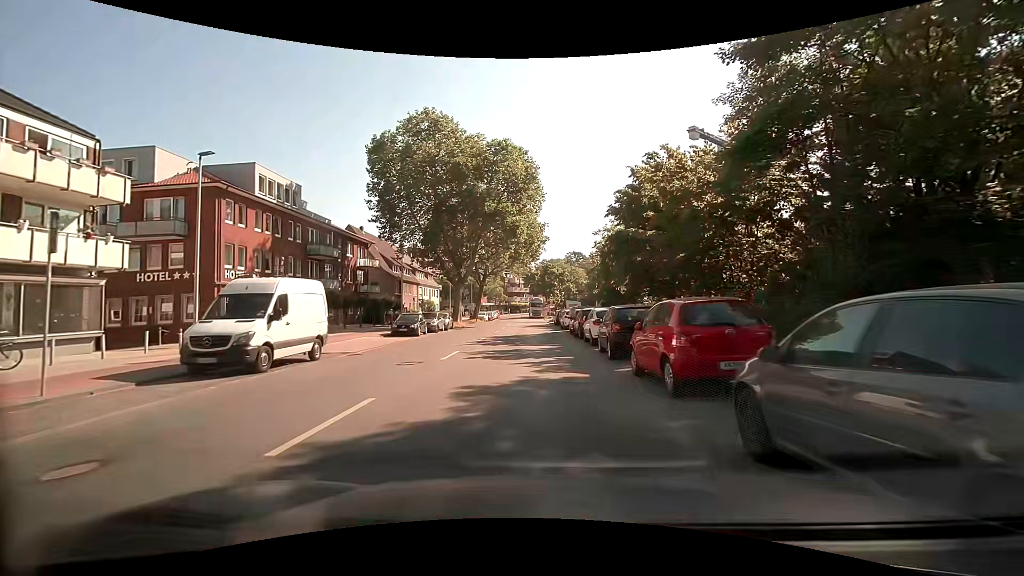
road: tertiary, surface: asphalt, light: Day
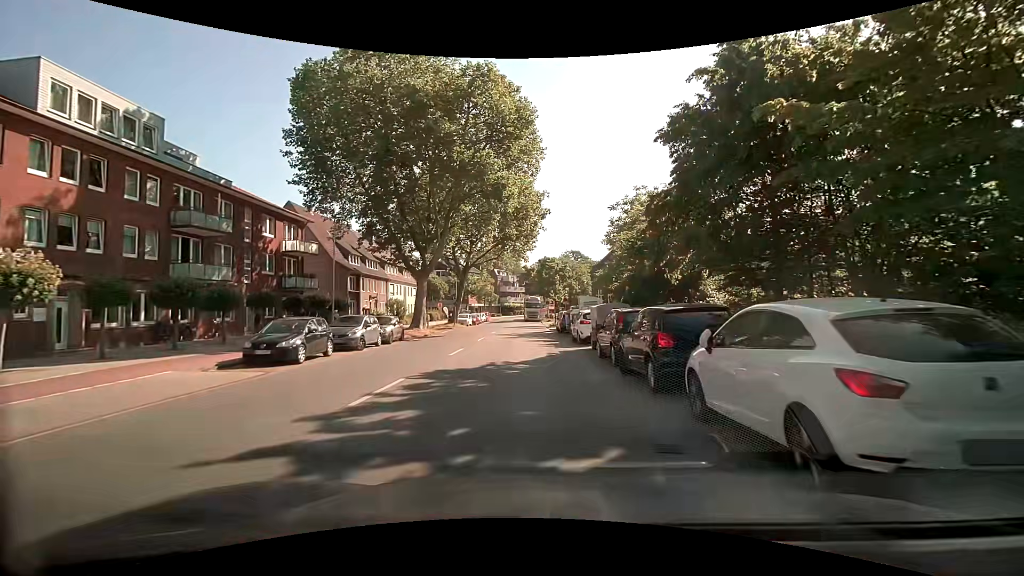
(+0.5, +15.4) m; +1°
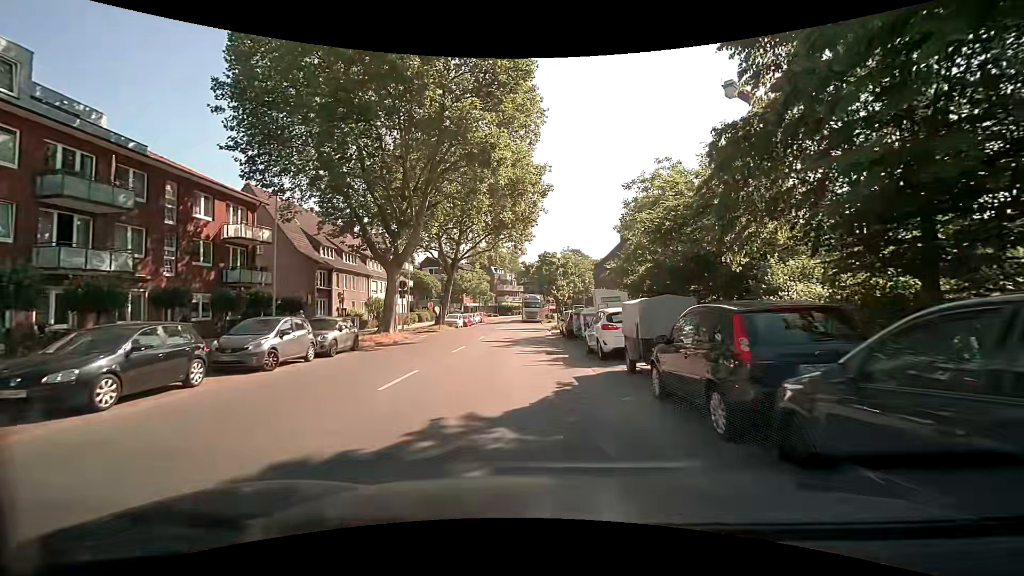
(+0.1, +7.3) m; +1°
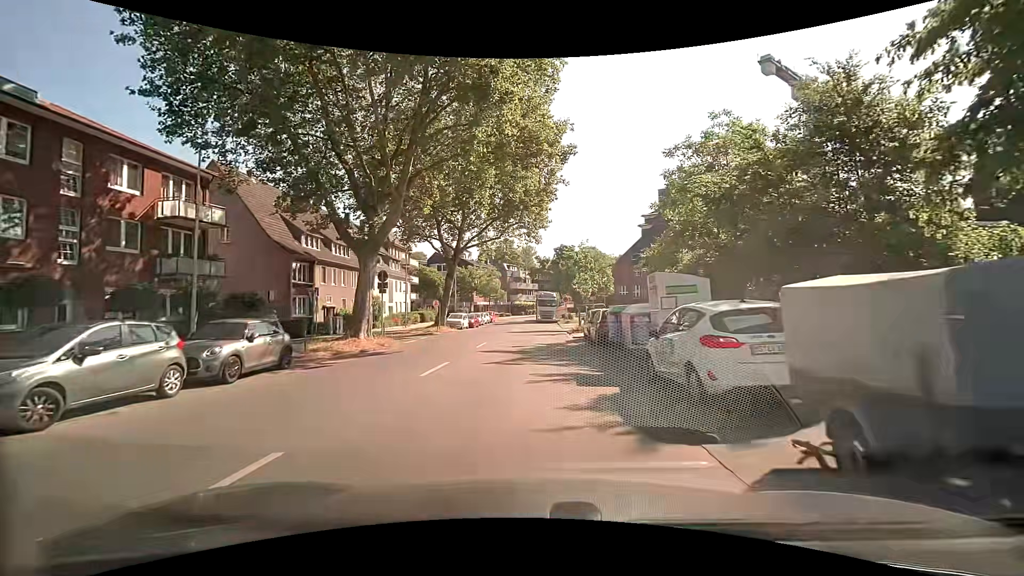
(-0.2, +7.3) m; -3°
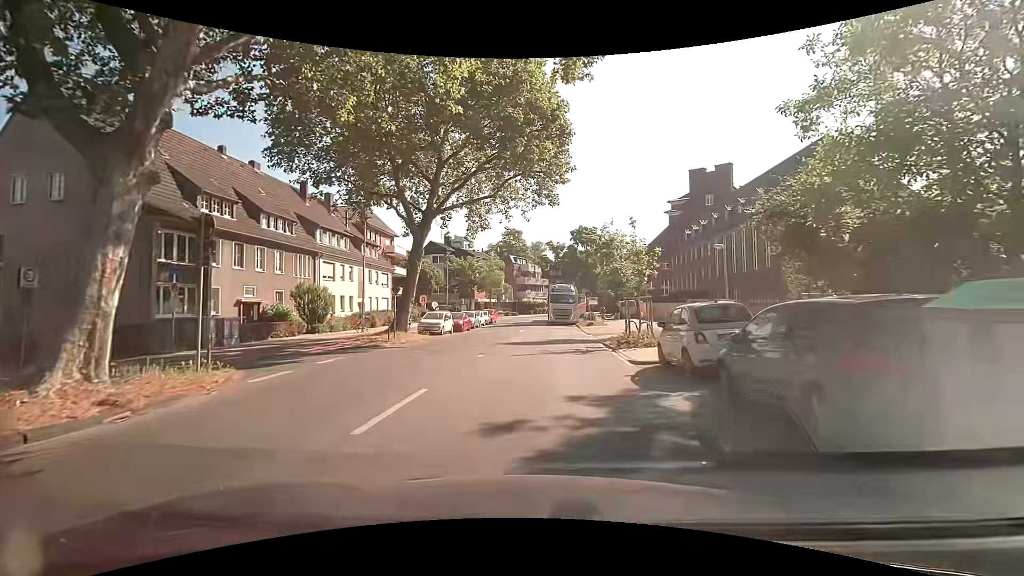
(-0.1, +14.5) m; -1°
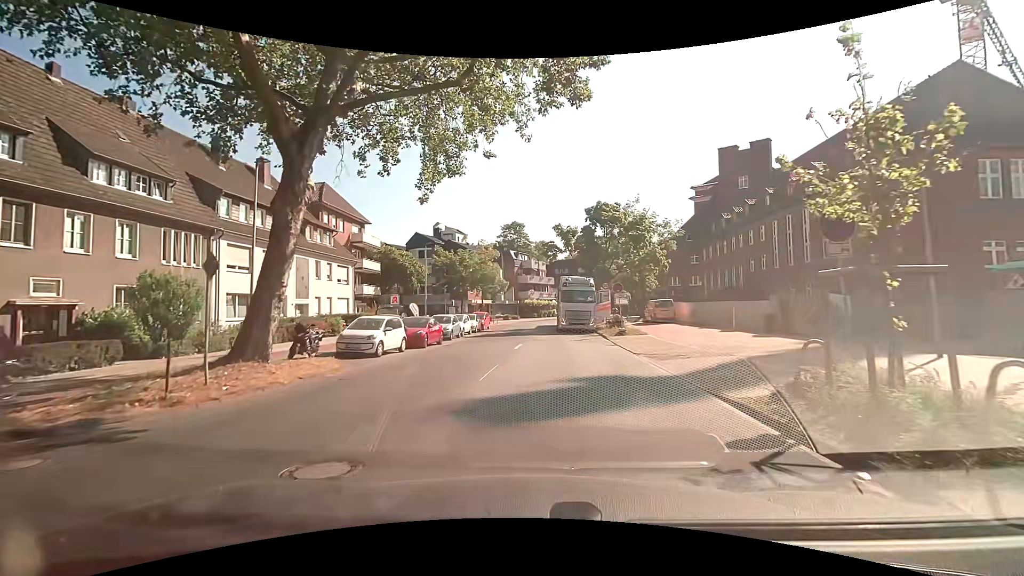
(0.0, +13.6) m; 0°
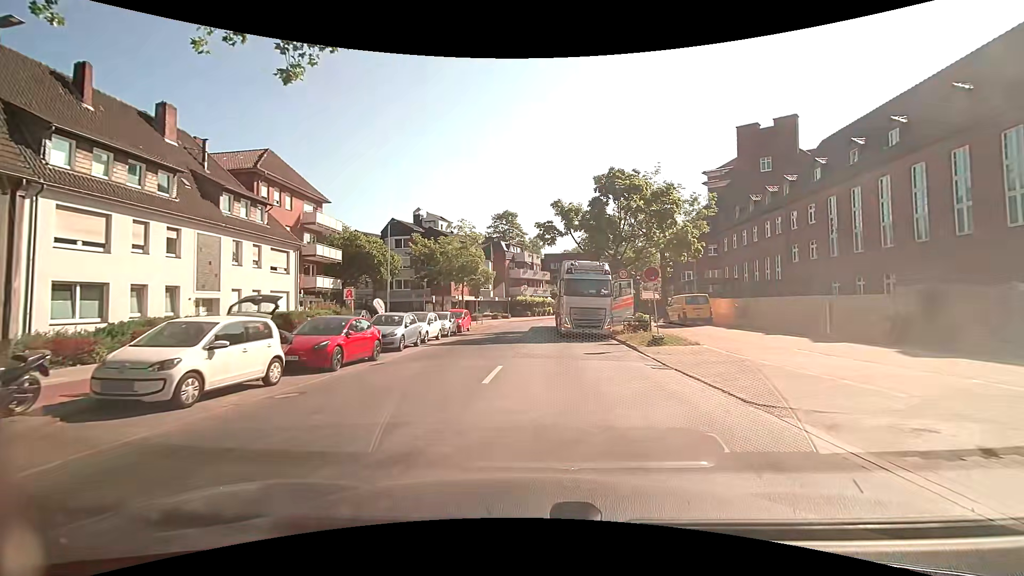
(-0.1, +9.9) m; -1°
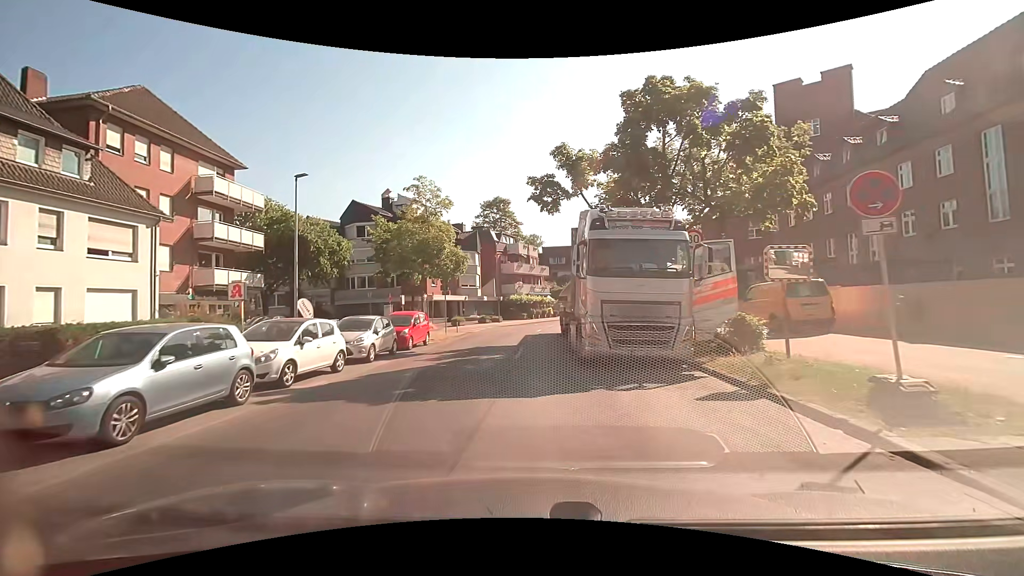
(+0.5, +13.2) m; +2°
(-1, +10) (-1, +20) (-1, +30) (+1, +40) (+4, +49) (+7, +59) (+11, +68) (+15, +77) (+21, +86) (+27, +93) m
